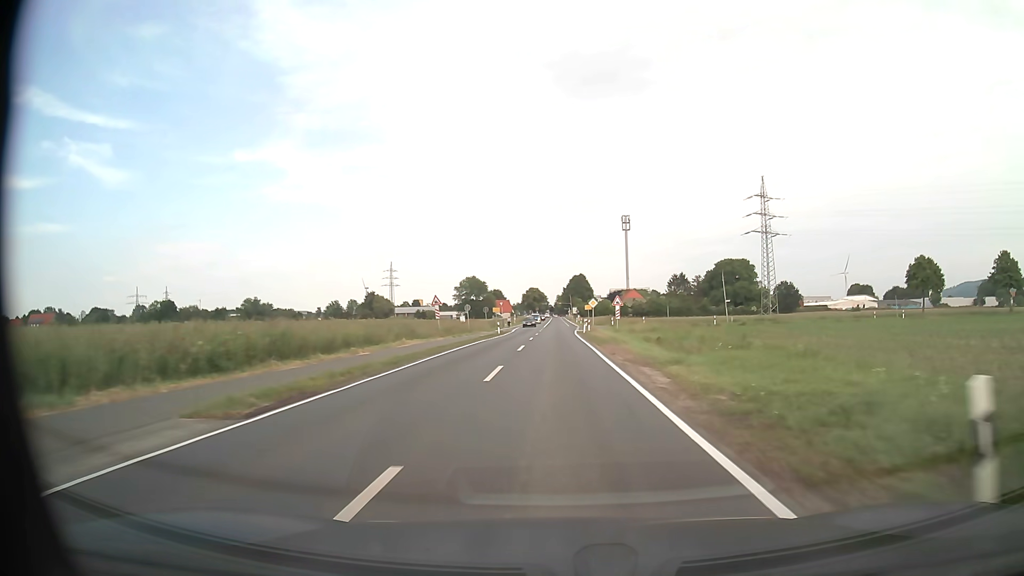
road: tertiary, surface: asphalt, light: Day
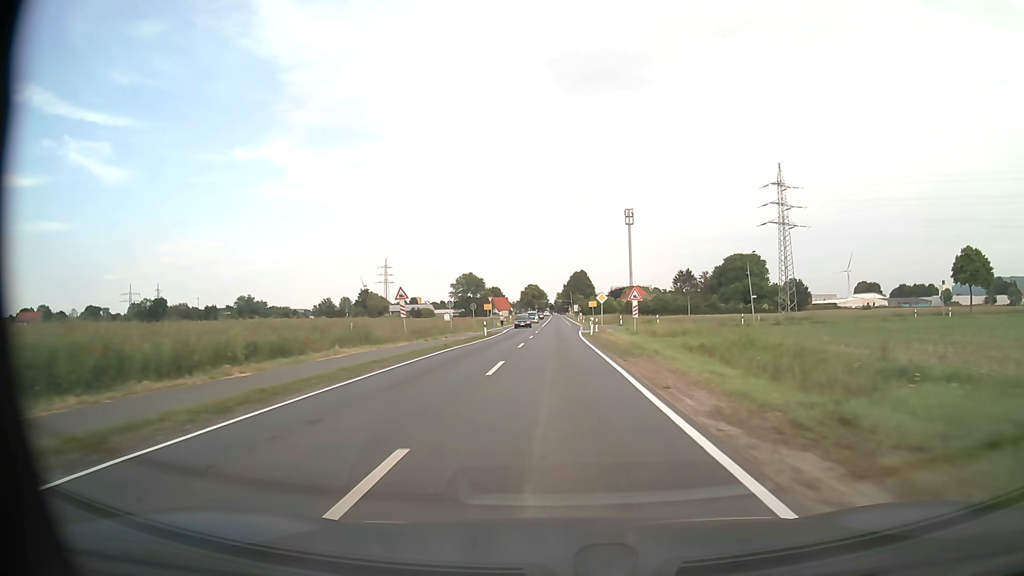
(0.0, +11.4) m; 0°
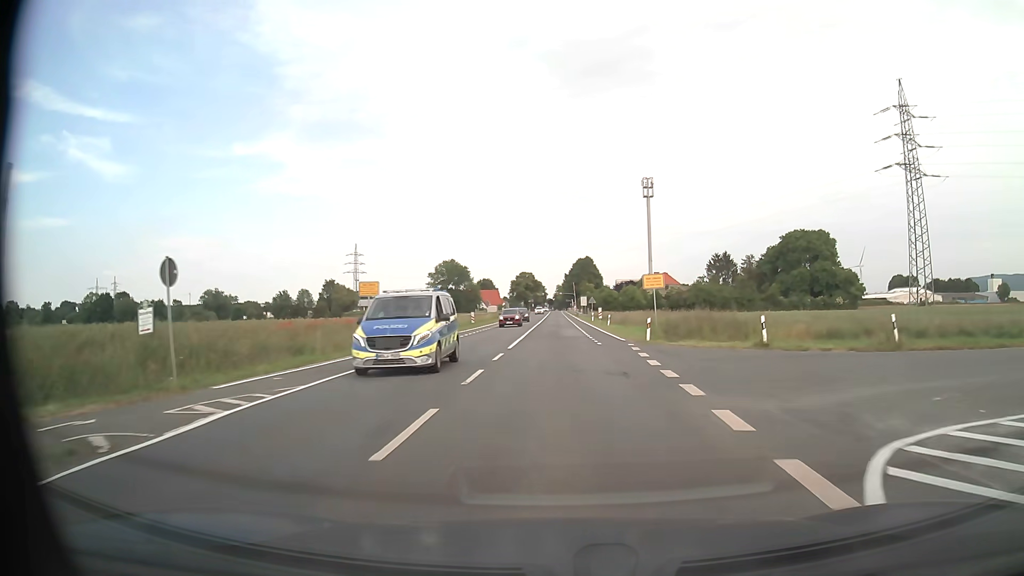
(0.0, +51.5) m; 0°
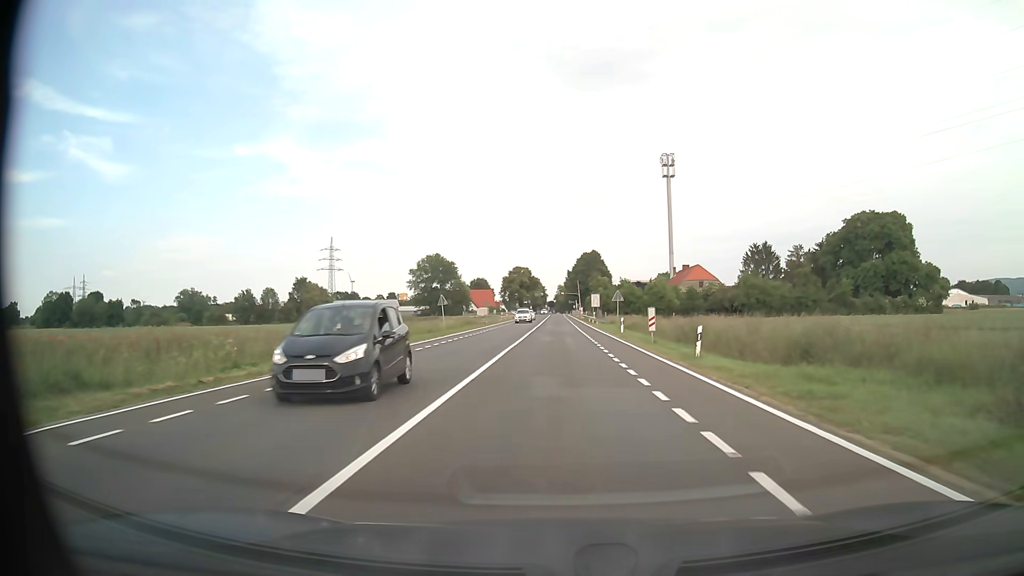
(0.0, +33.9) m; 0°
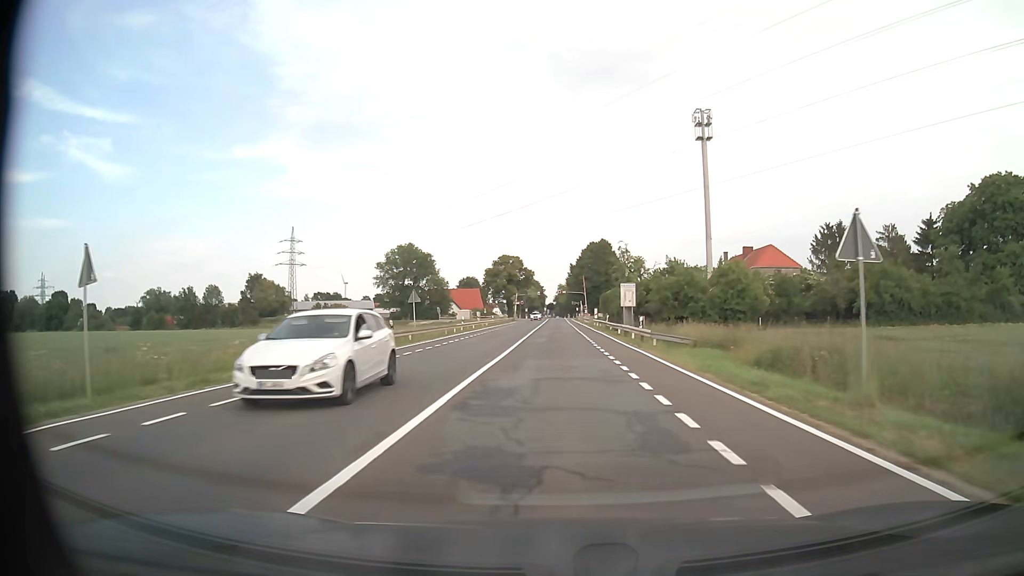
(+0.1, +40.5) m; 0°
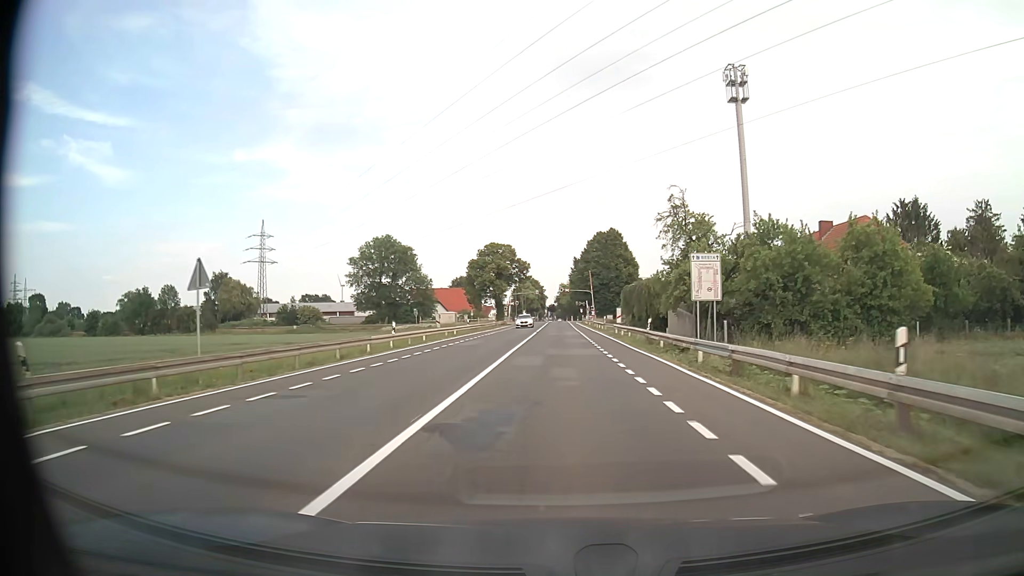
(-0.1, +24.9) m; 0°
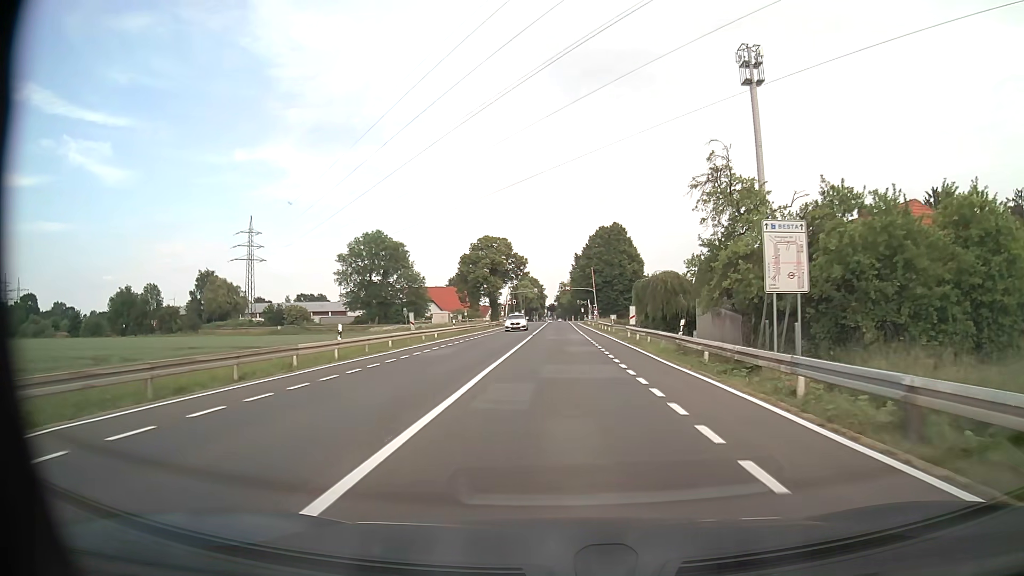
(0.0, +8.3) m; 0°
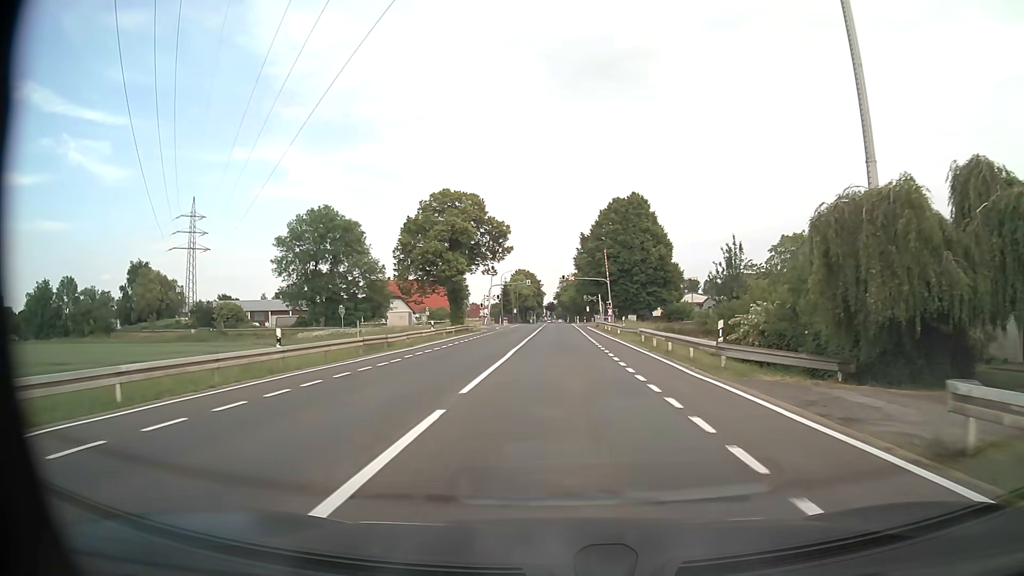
(0.0, +33.4) m; 0°
(0, +10) (0, +20) (0, +30) (0, +40) (0, +50) (0, +60) (0, +70) (0, +80) (0, +90) (0, +100) m
